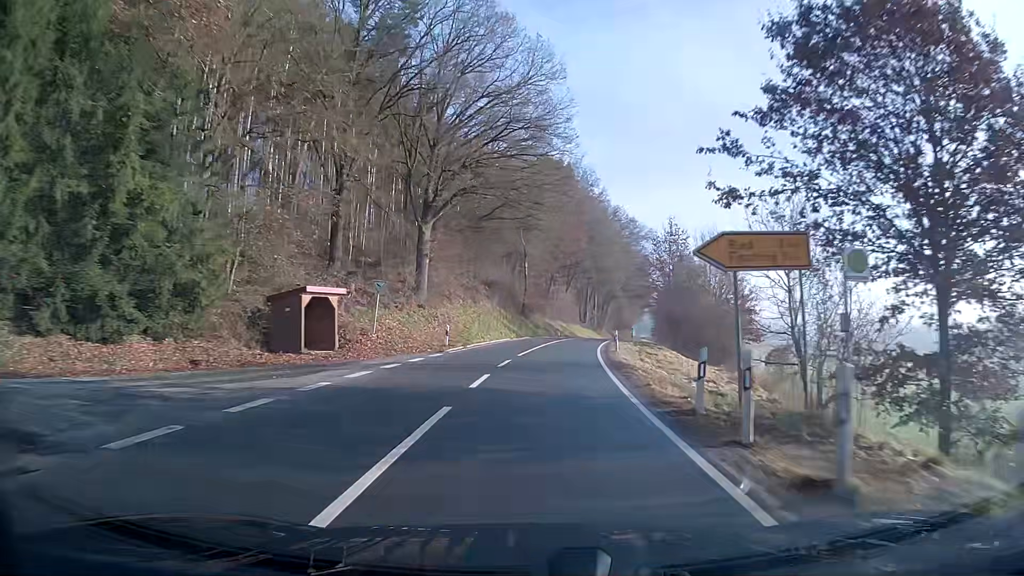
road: secondary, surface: asphalt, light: Day
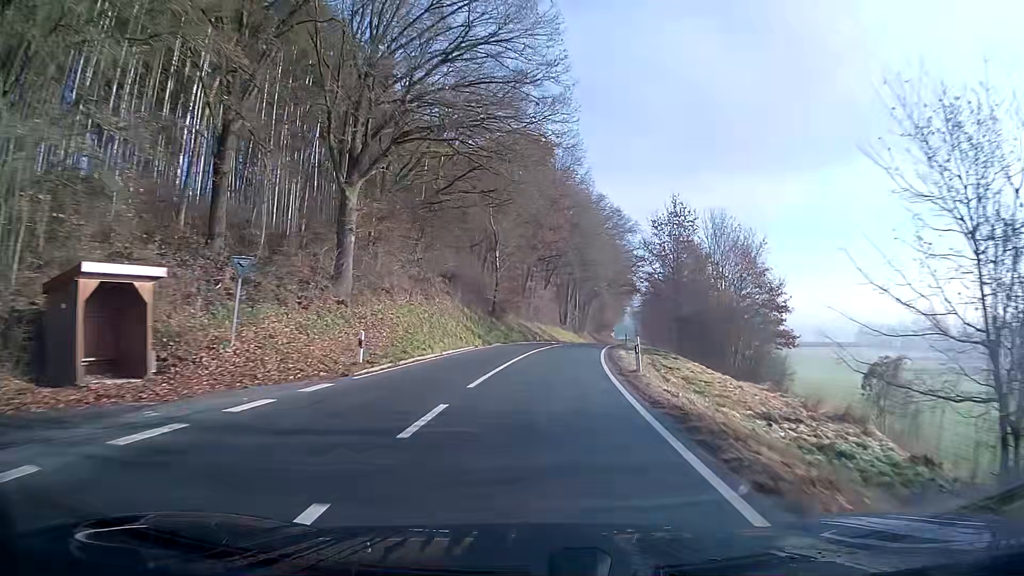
(+0.2, +11.7) m; +2°
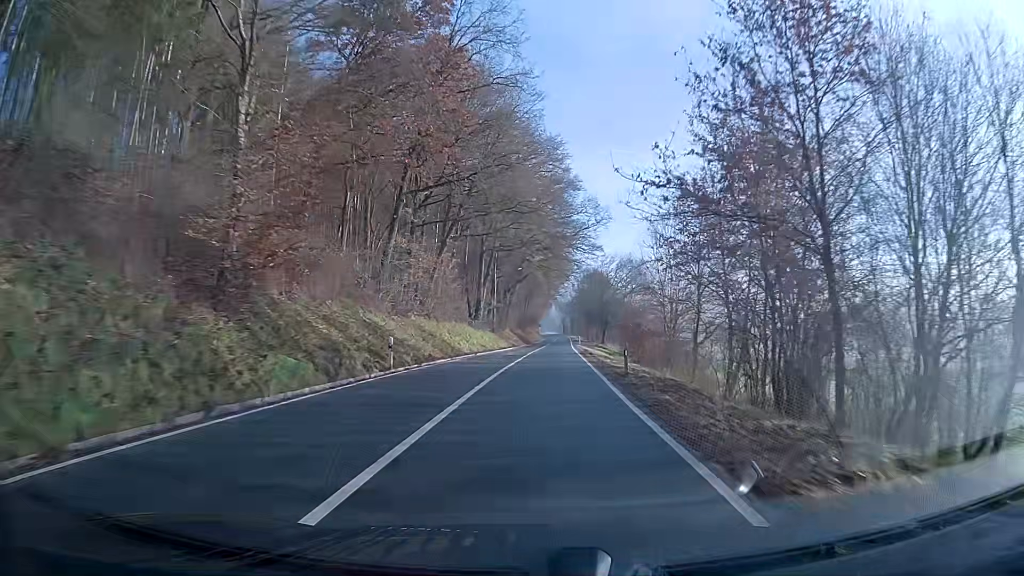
(+2.1, +36.0) m; +6°
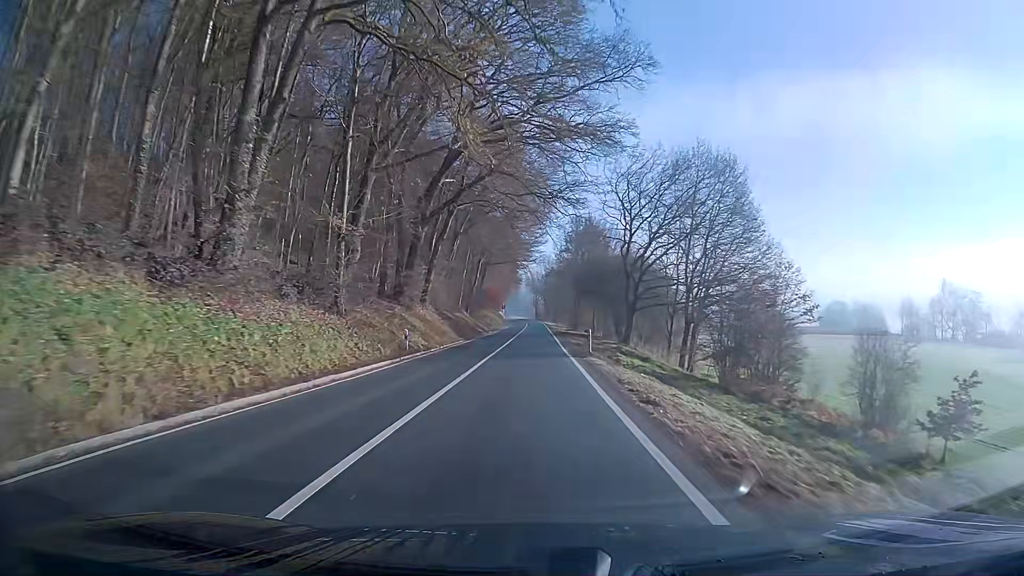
(+1.3, +49.5) m; +2°
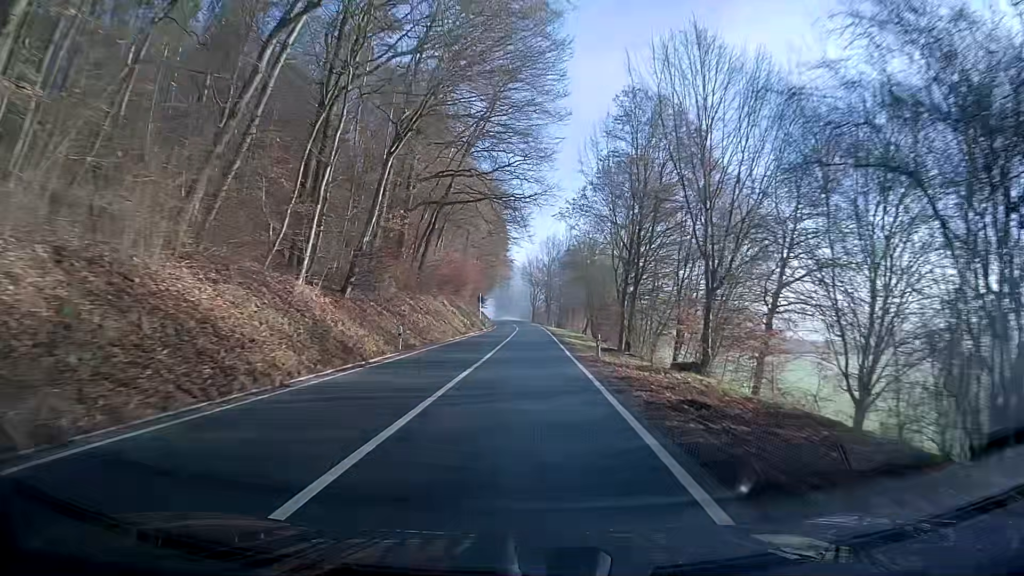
(-0.1, +50.7) m; -1°
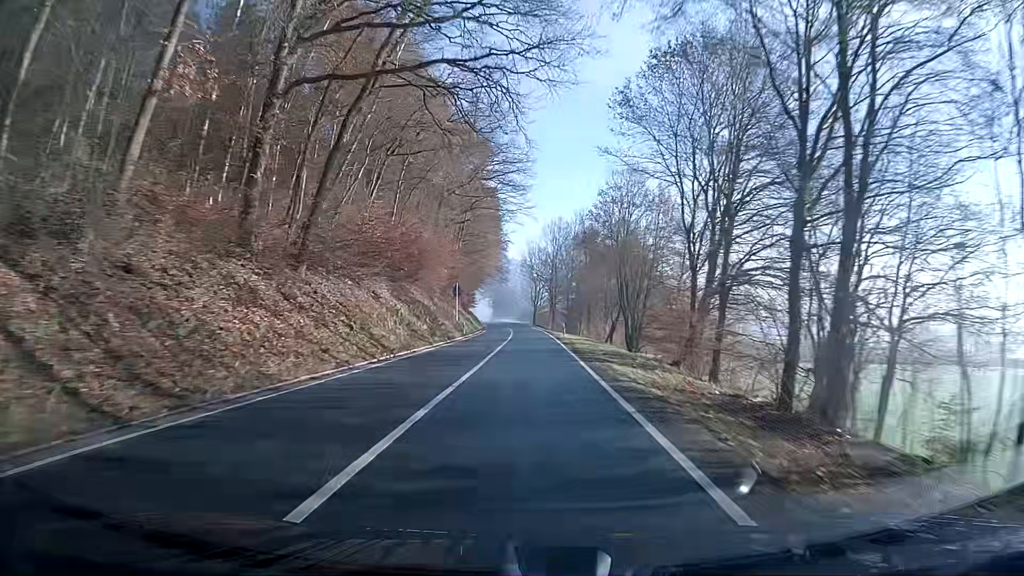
(+0.1, +25.5) m; 0°
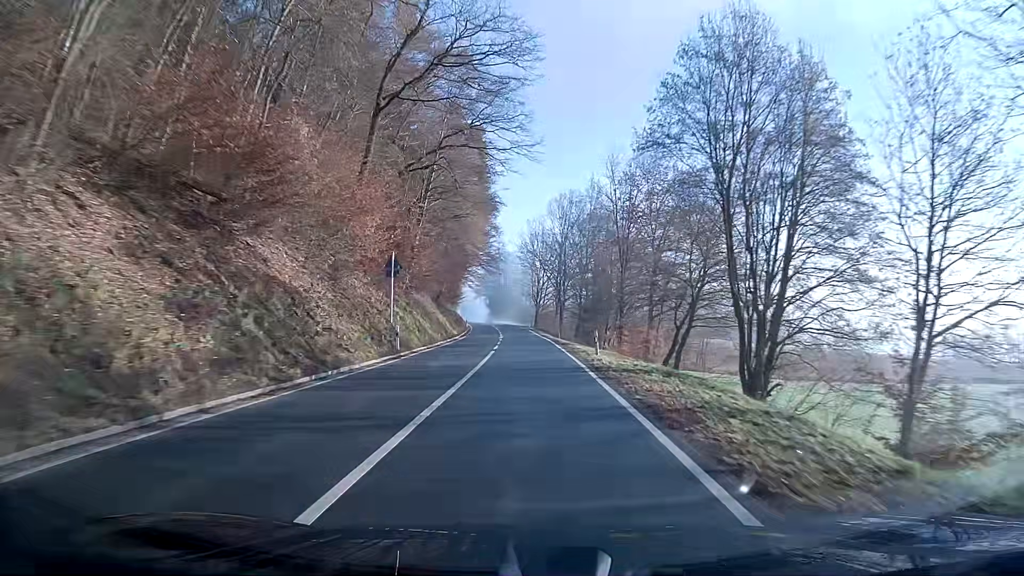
(-0.1, +25.5) m; 0°
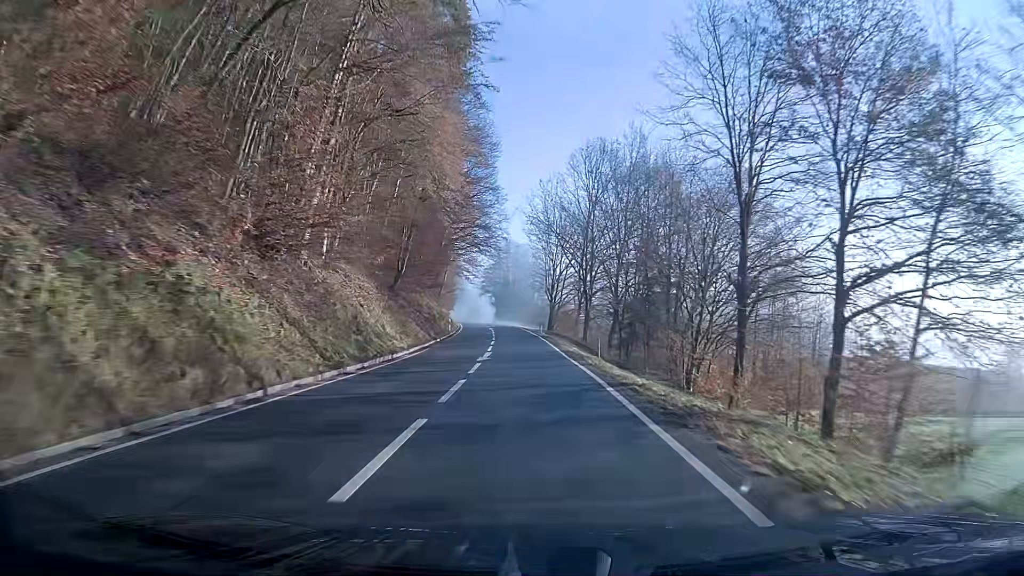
(-0.2, +25.4) m; -1°
